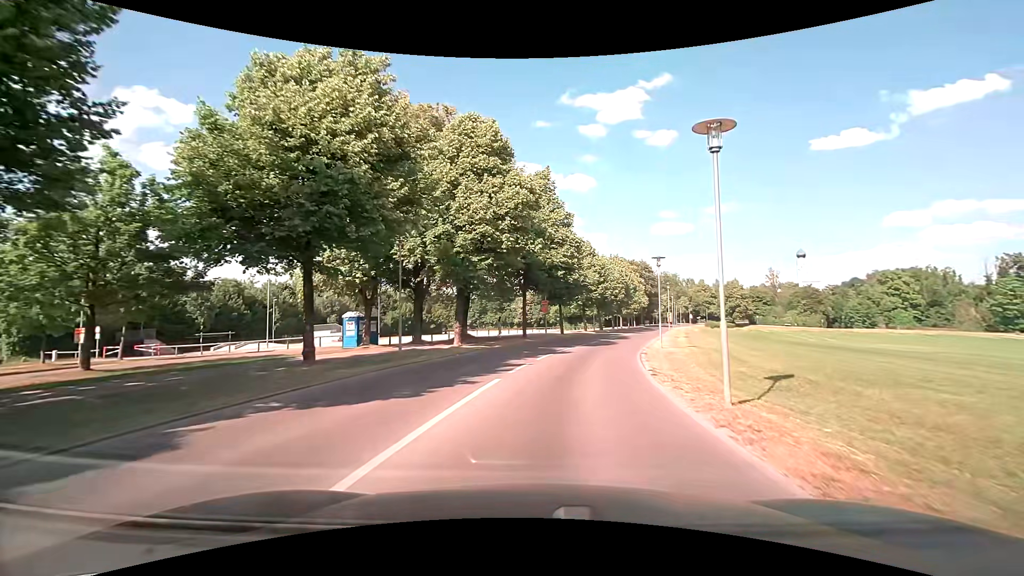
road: tertiary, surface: asphalt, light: Day
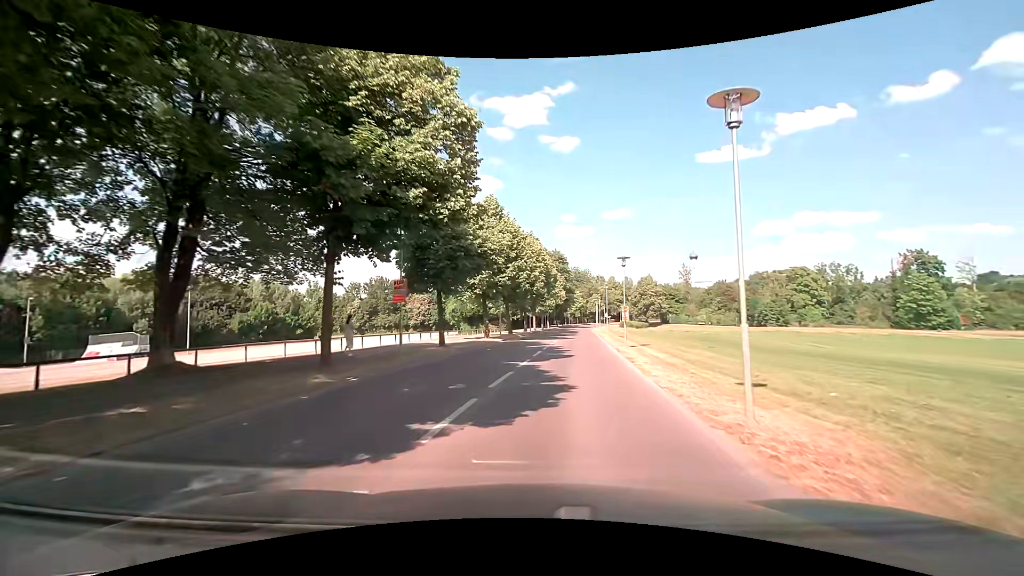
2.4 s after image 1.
(+1.9, +21.0) m; +10°
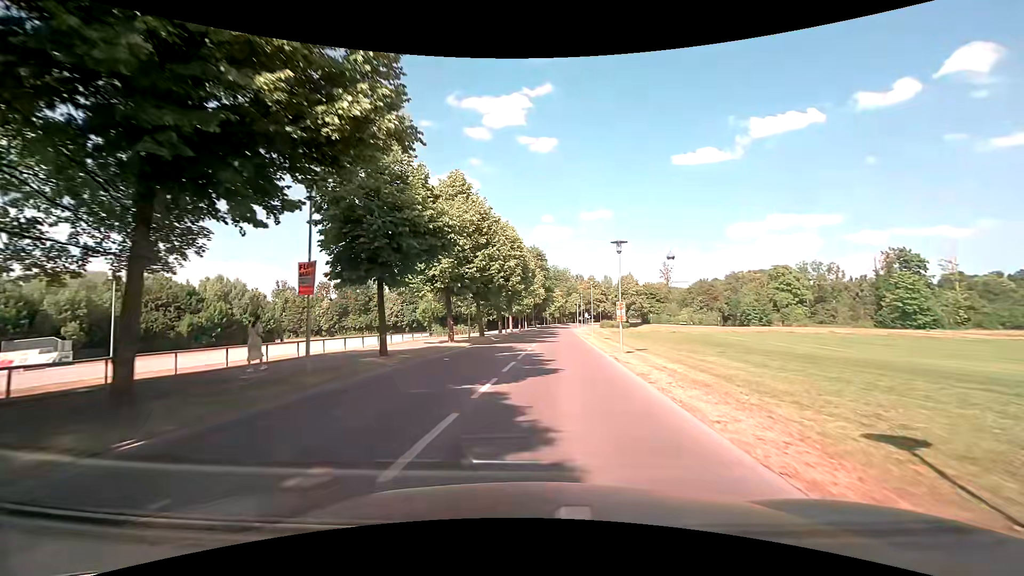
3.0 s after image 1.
(+0.2, +5.9) m; +3°
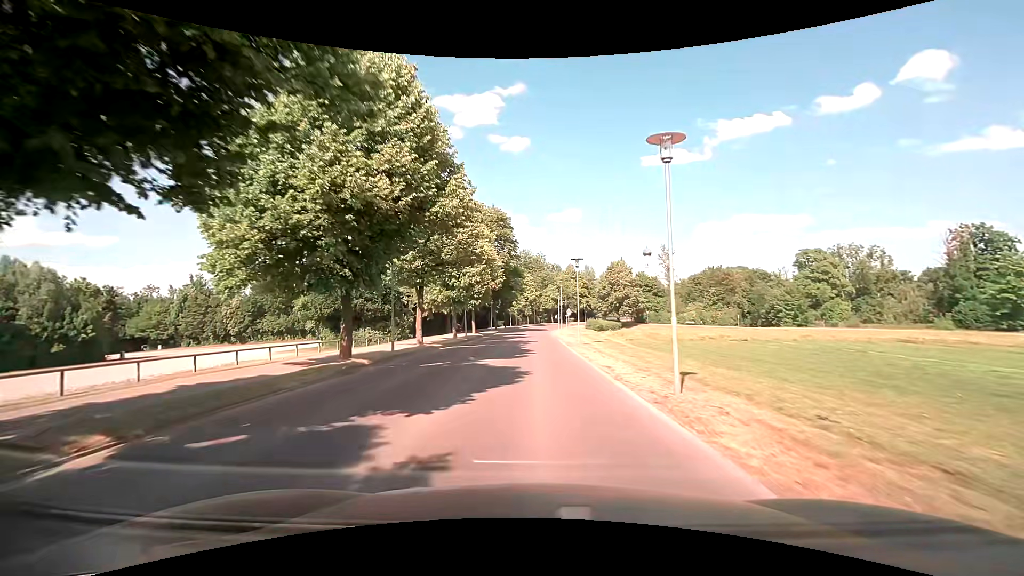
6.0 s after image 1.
(+1.7, +32.8) m; +4°
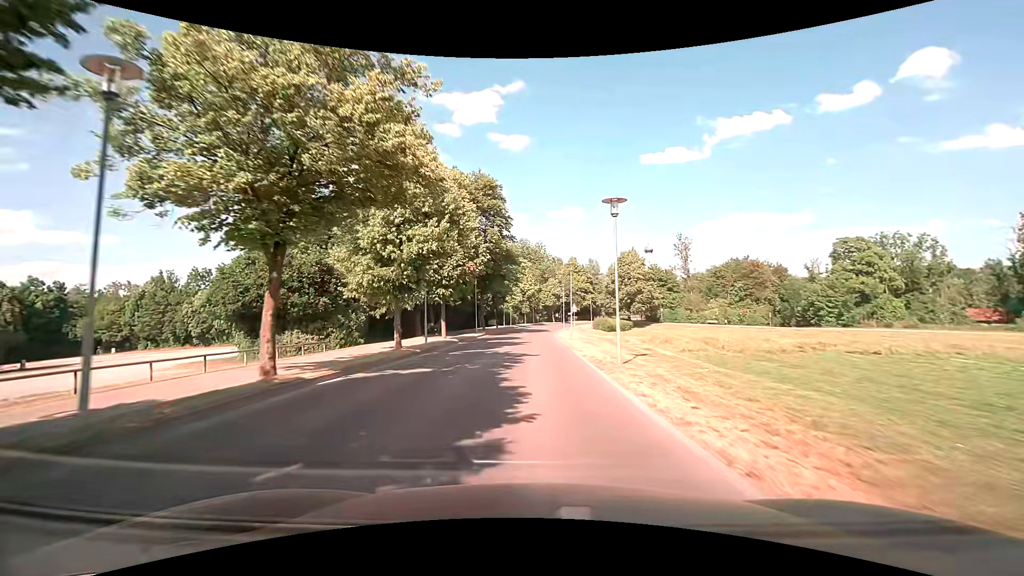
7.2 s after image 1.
(-0.1, +14.1) m; 0°
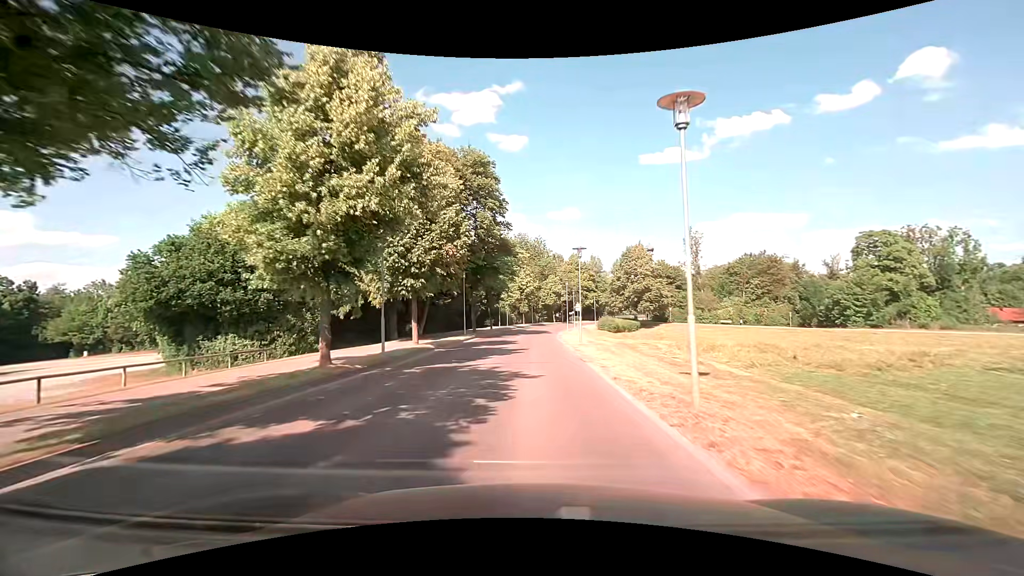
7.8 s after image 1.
(0.0, +7.1) m; +1°
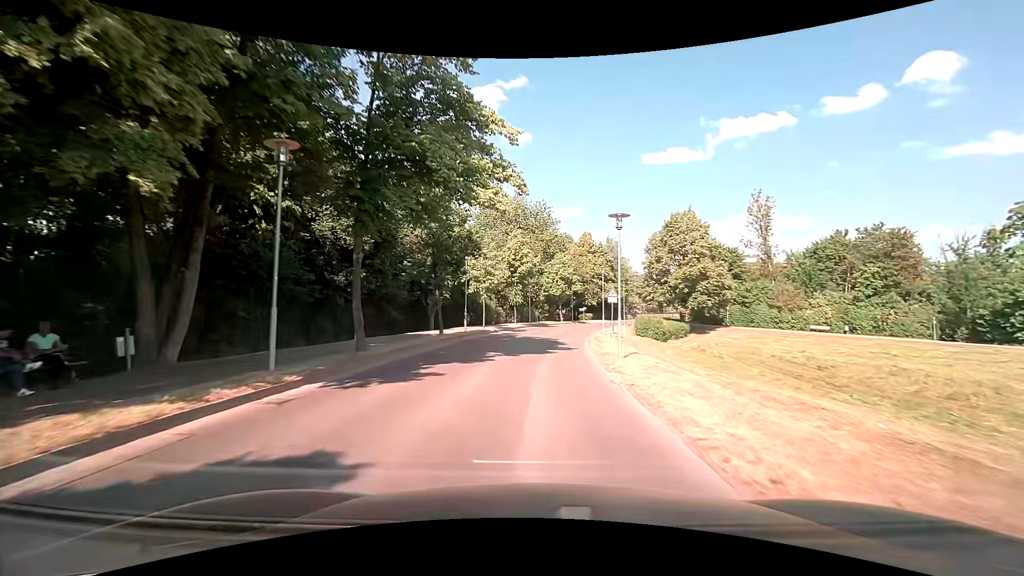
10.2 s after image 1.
(-0.2, +28.3) m; 0°
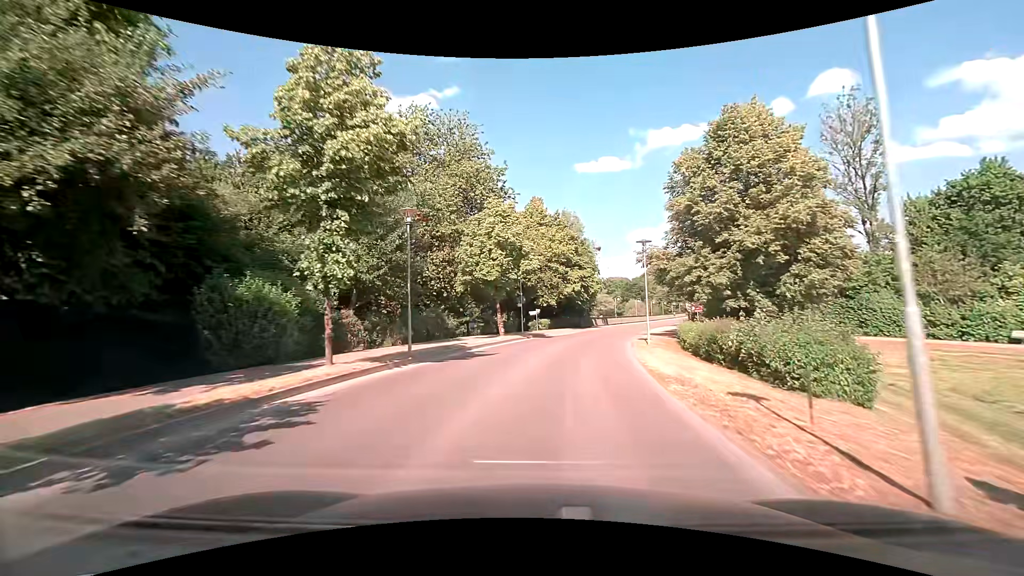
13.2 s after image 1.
(+1.4, +33.2) m; +7°
(0, +10) (+1, +20) (+3, +30) (+6, +39) (+9, +49) (+12, +58) (+16, +68) (+20, +77) (+24, +86) (+28, +95) m
